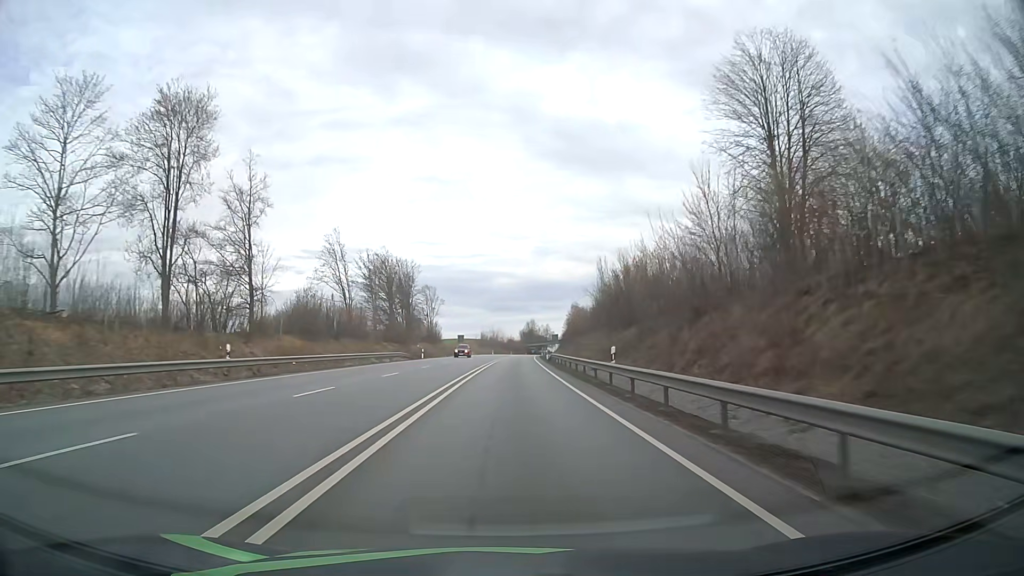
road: primary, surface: asphalt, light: Day
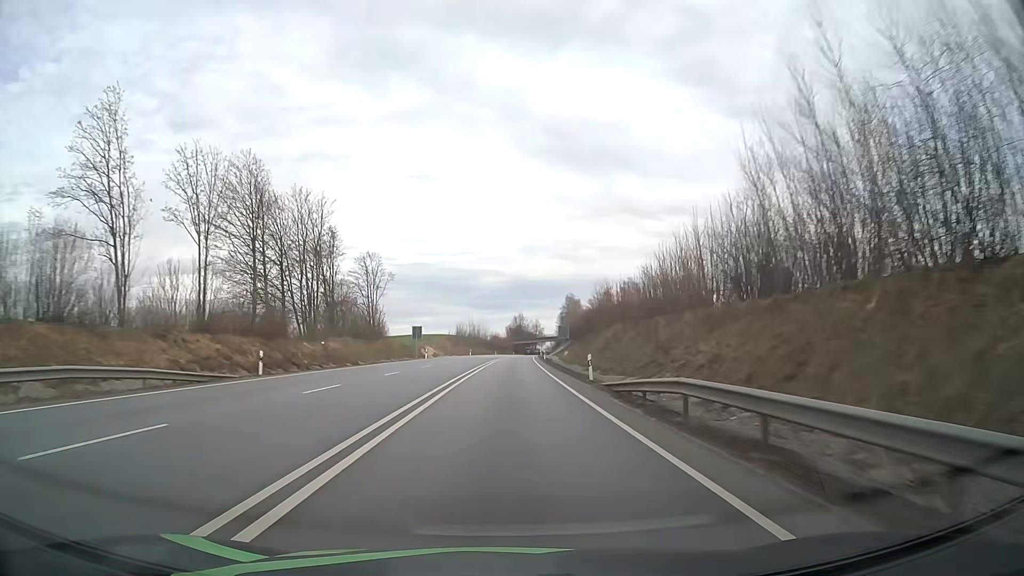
(+0.4, +46.6) m; +1°
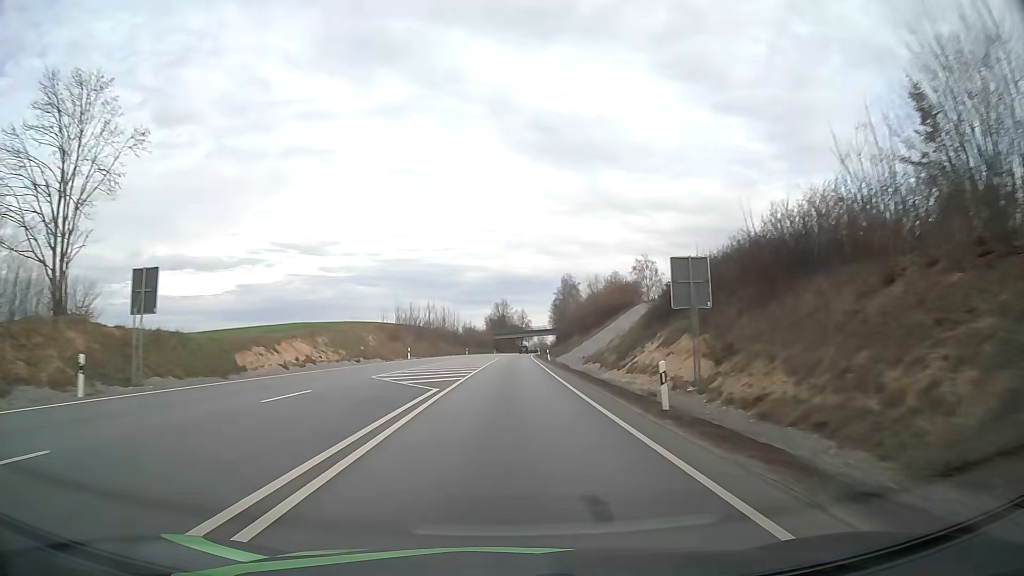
(+0.7, +63.0) m; +2°
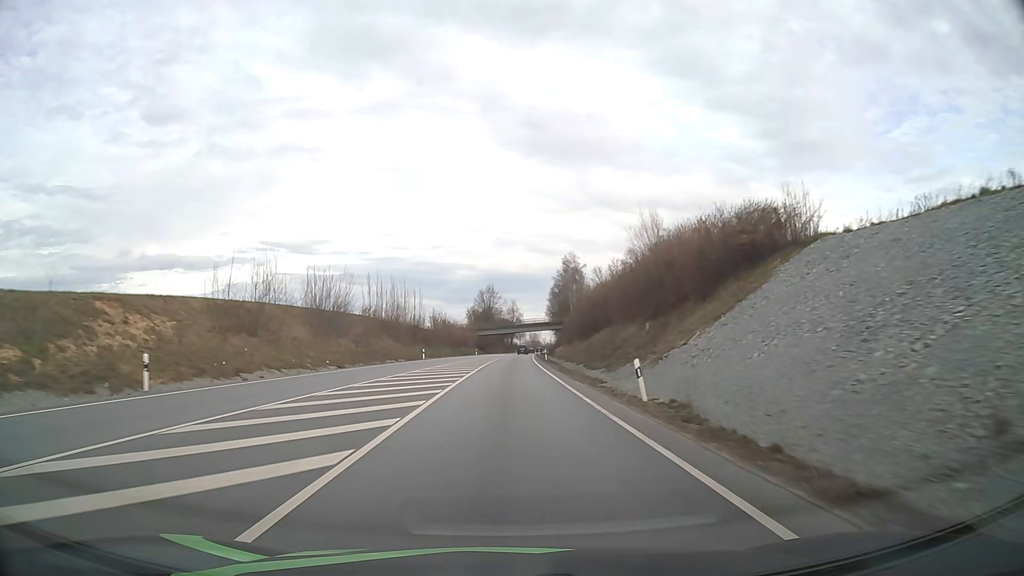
(+0.4, +47.0) m; +1°
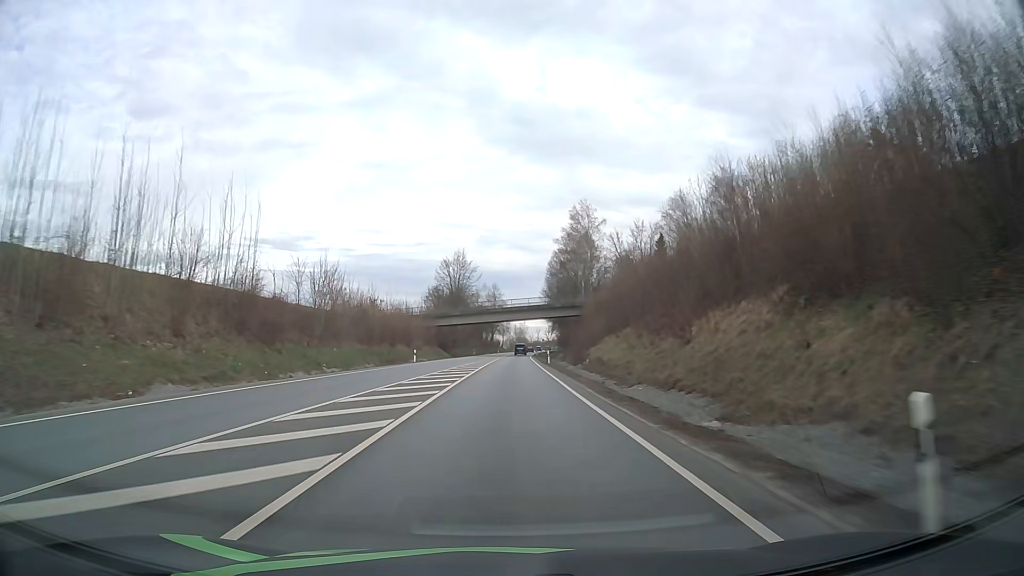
(+0.7, +62.4) m; +2°
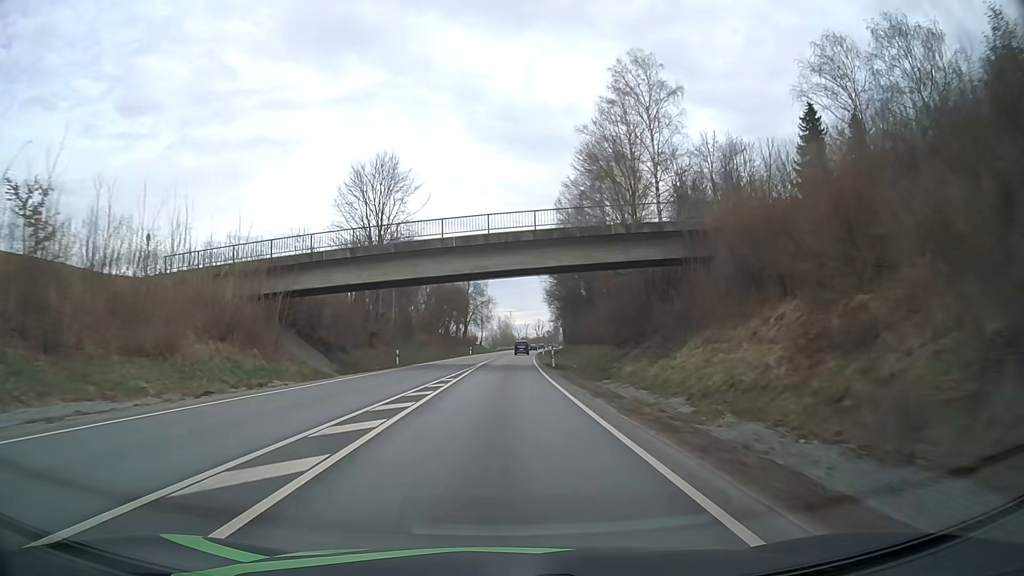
(+0.8, +62.3) m; +1°
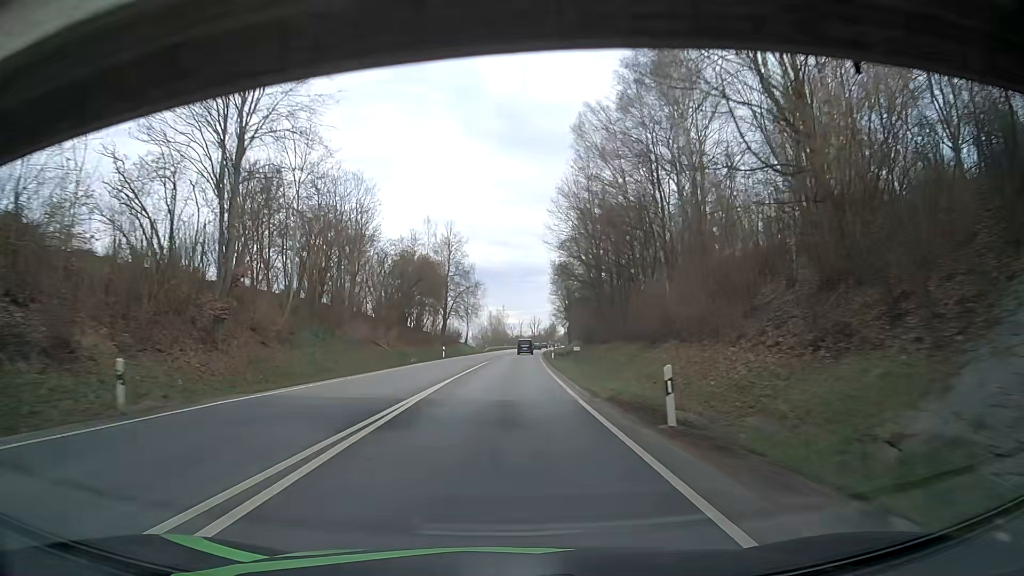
(+0.1, +31.2) m; +1°
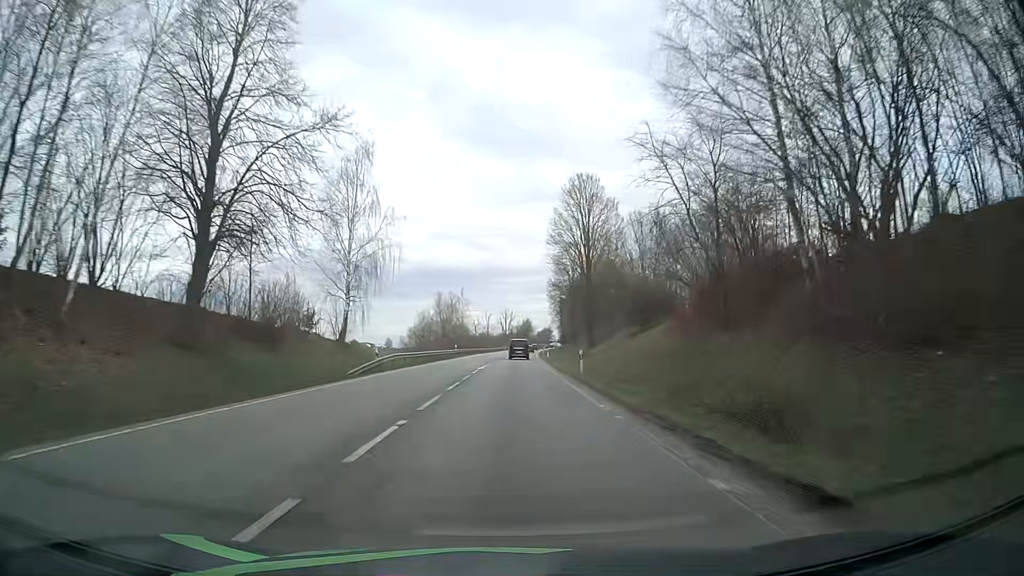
(+1.5, +75.3) m; +2°
(0, +10) (0, +20) (0, +30) (+1, +40) (+1, +50) (+1, +60) (+2, +70) (+2, +80) (+3, +90) (+3, +100) m
